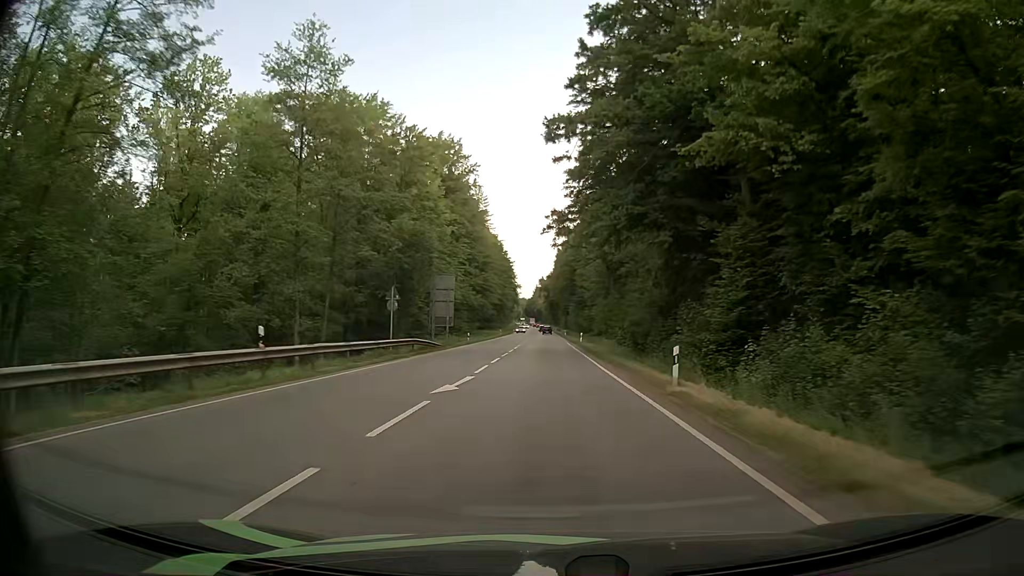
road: secondary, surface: asphalt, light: Day
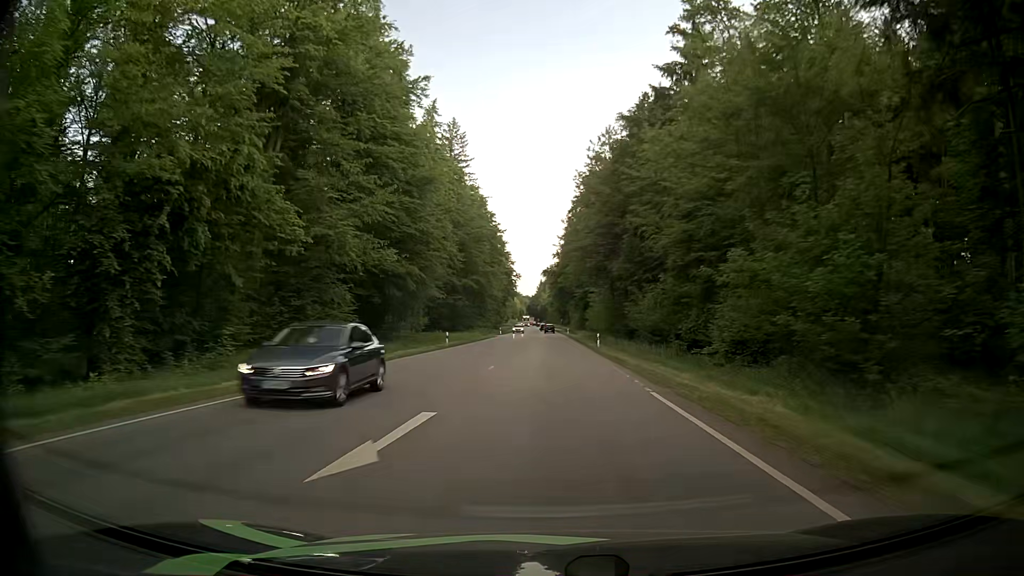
(-0.5, +62.3) m; -1°
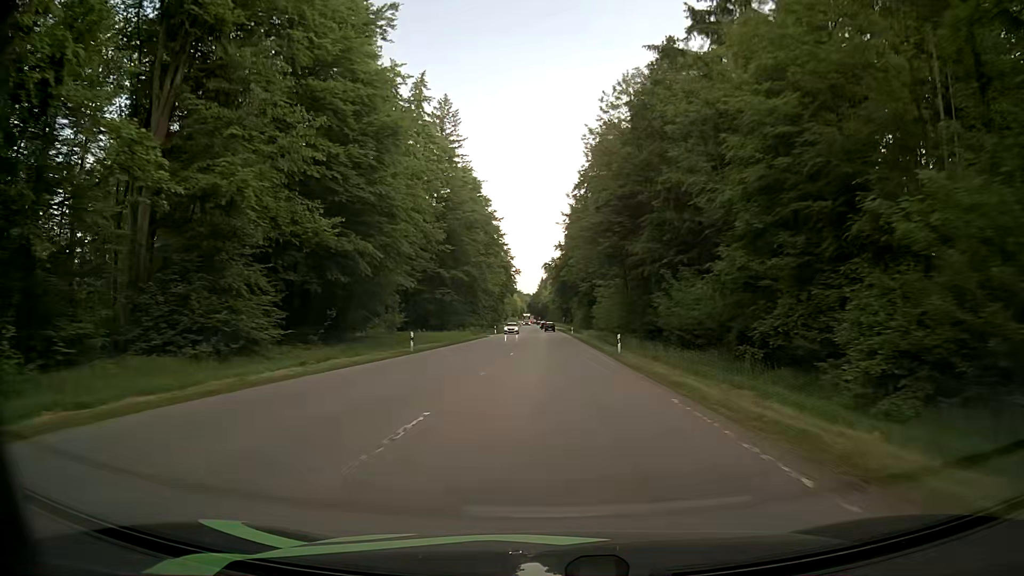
(0.0, +12.7) m; 0°
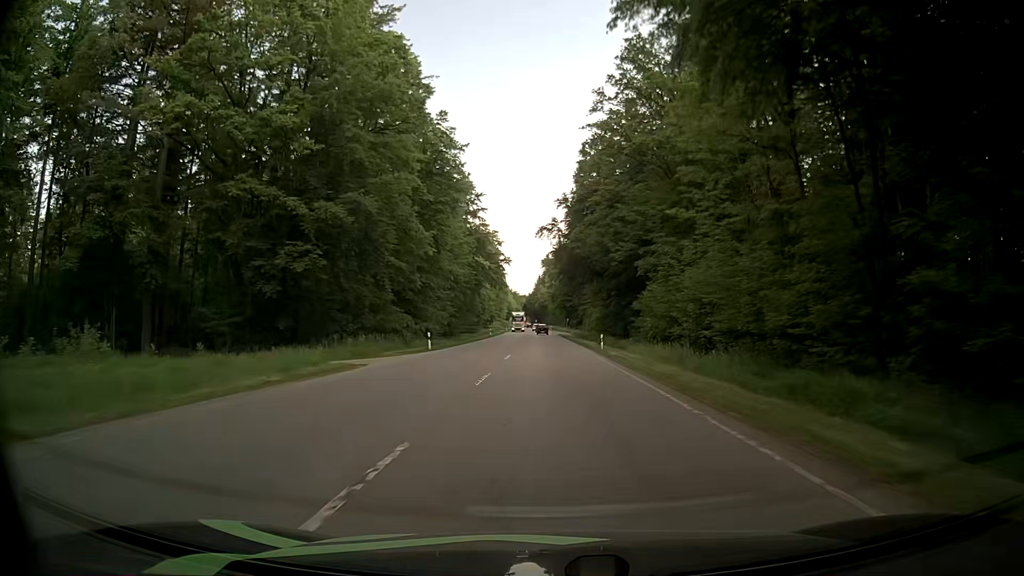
(-0.3, +50.4) m; -1°
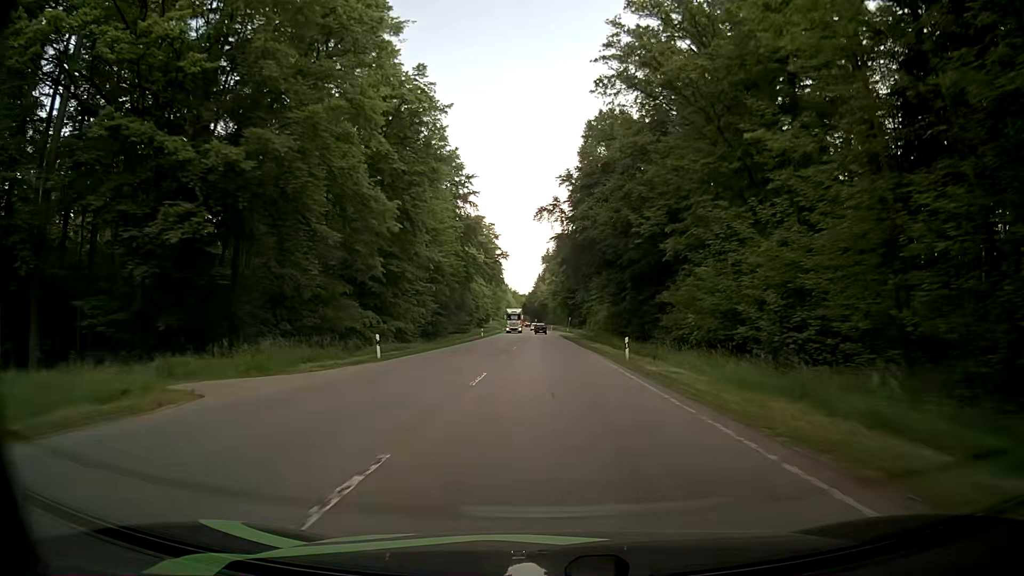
(0.0, +12.5) m; +1°
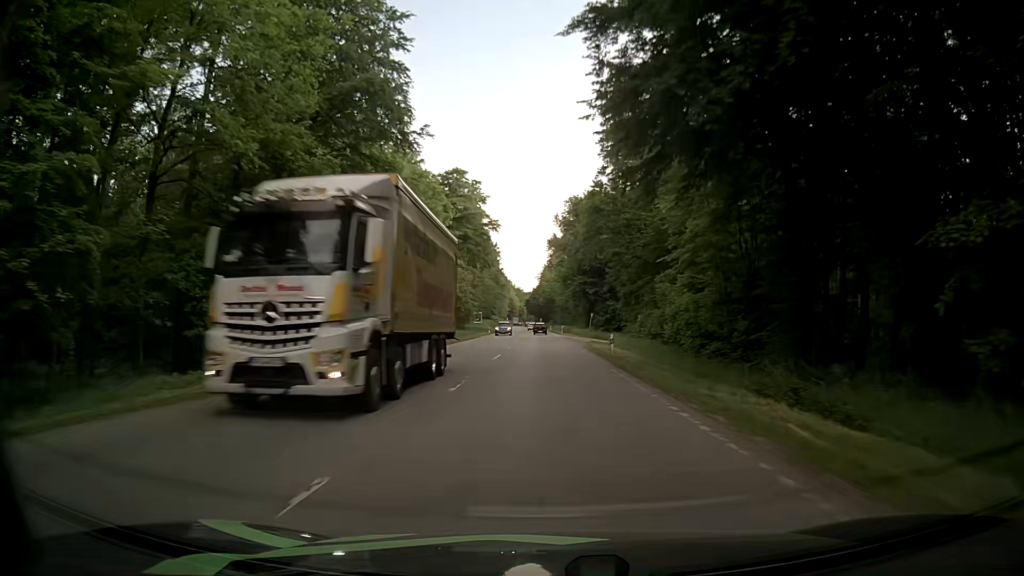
(-0.7, +49.8) m; -1°
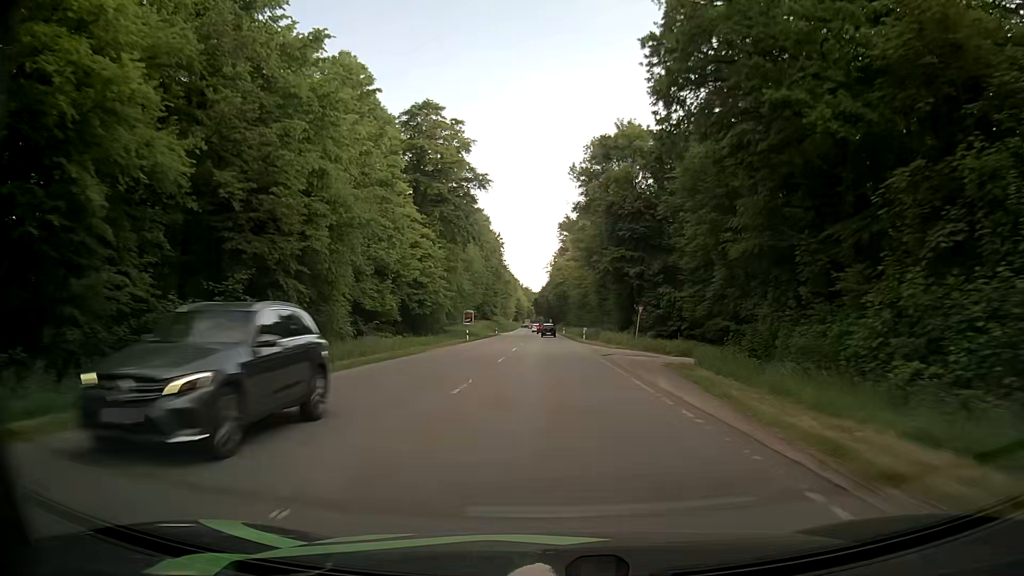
(-0.5, +36.8) m; -1°
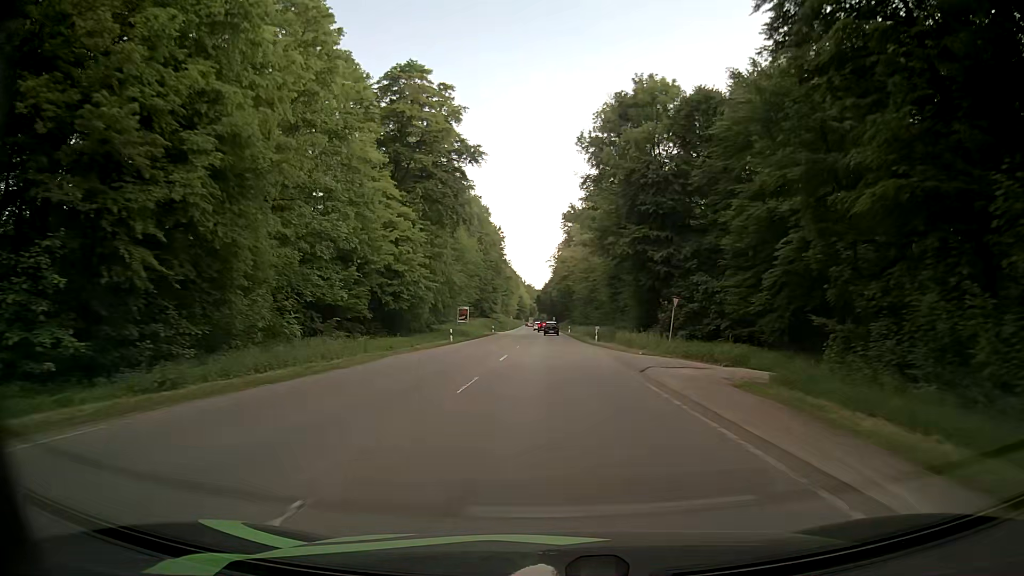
(0.0, +12.0) m; 0°
(0, +10) (0, +20) (0, +30) (0, +40) (0, +50) (0, +60) (0, +70) (0, +80) (0, +90) (-1, +100) m
